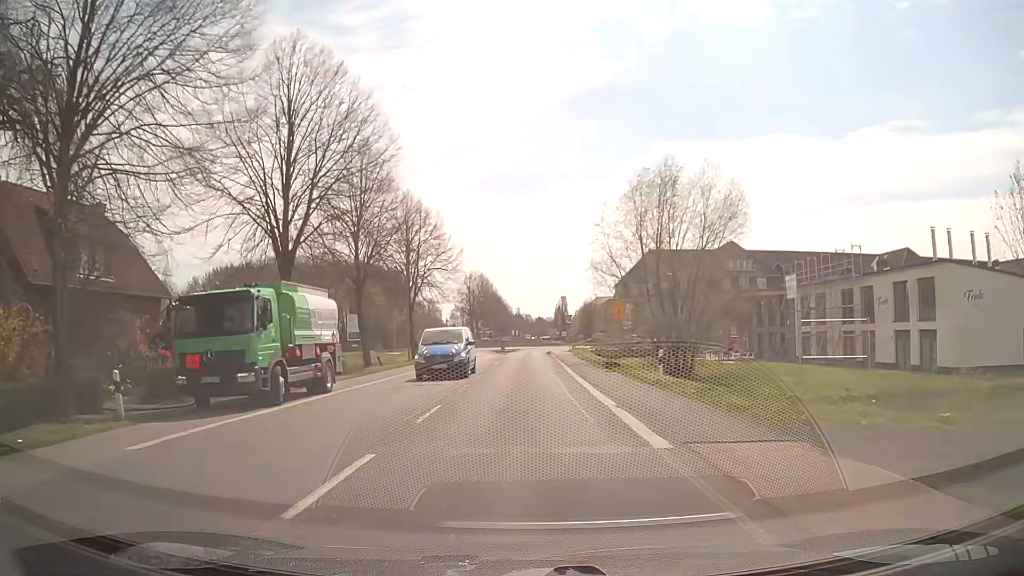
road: tertiary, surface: asphalt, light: Day
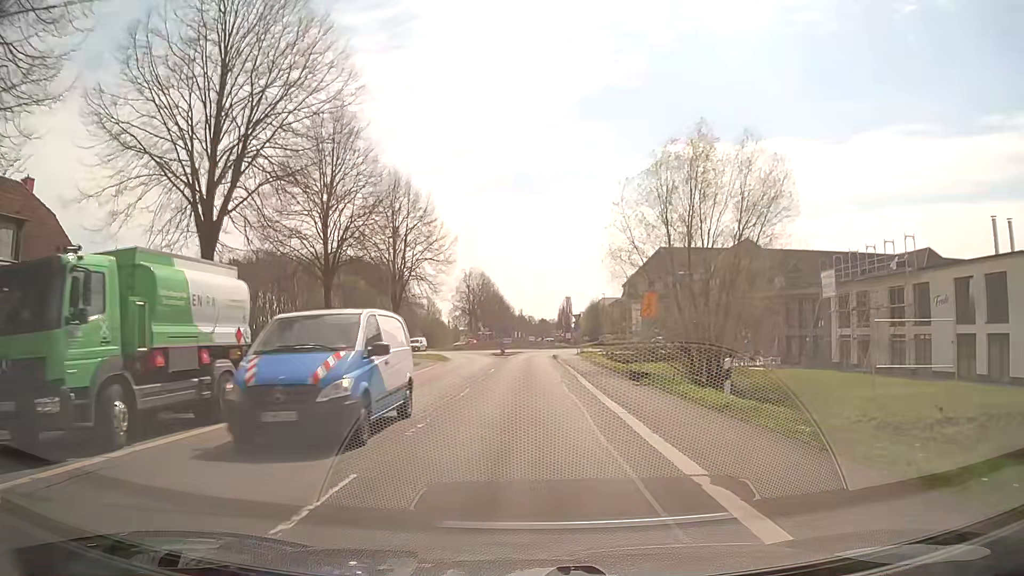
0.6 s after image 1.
(-0.1, +7.0) m; -1°
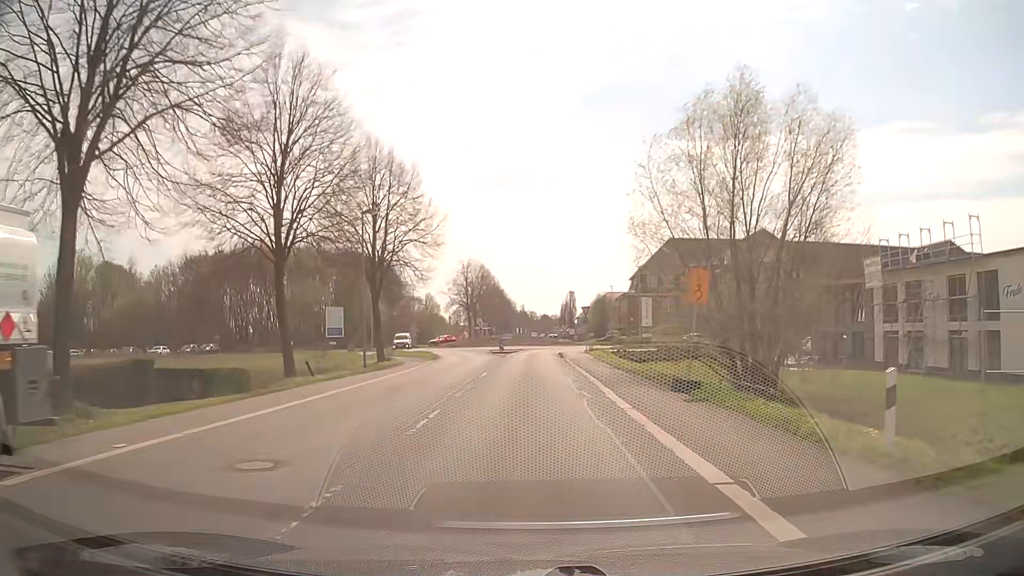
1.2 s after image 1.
(0.0, +6.8) m; 0°
